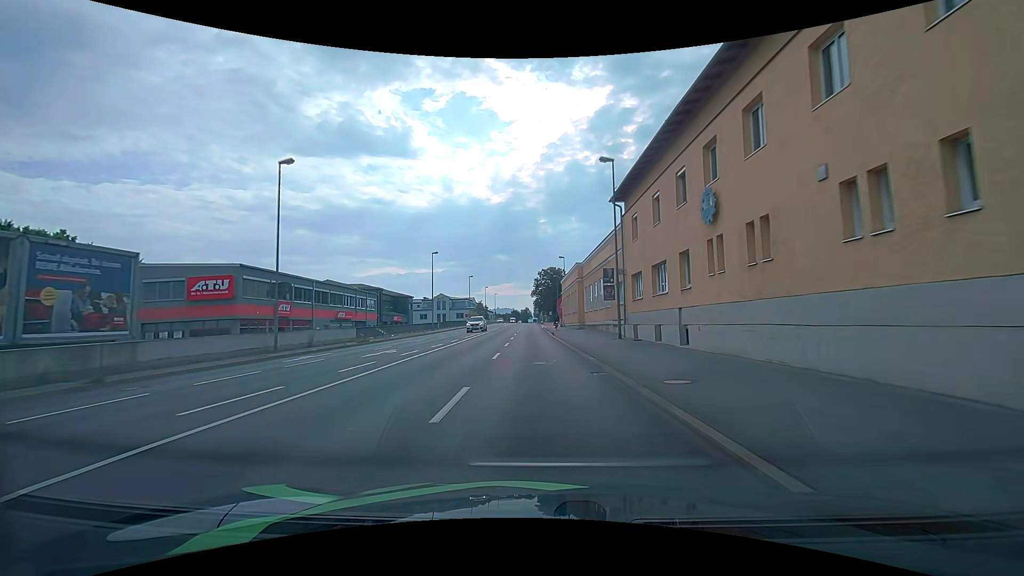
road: primary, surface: asphalt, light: Day
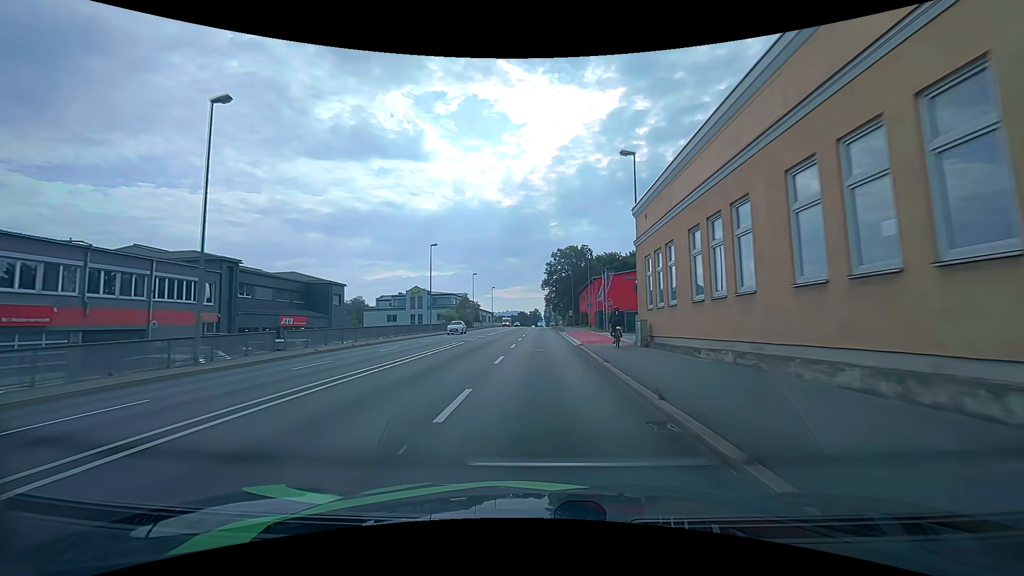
(-0.7, +46.9) m; -1°
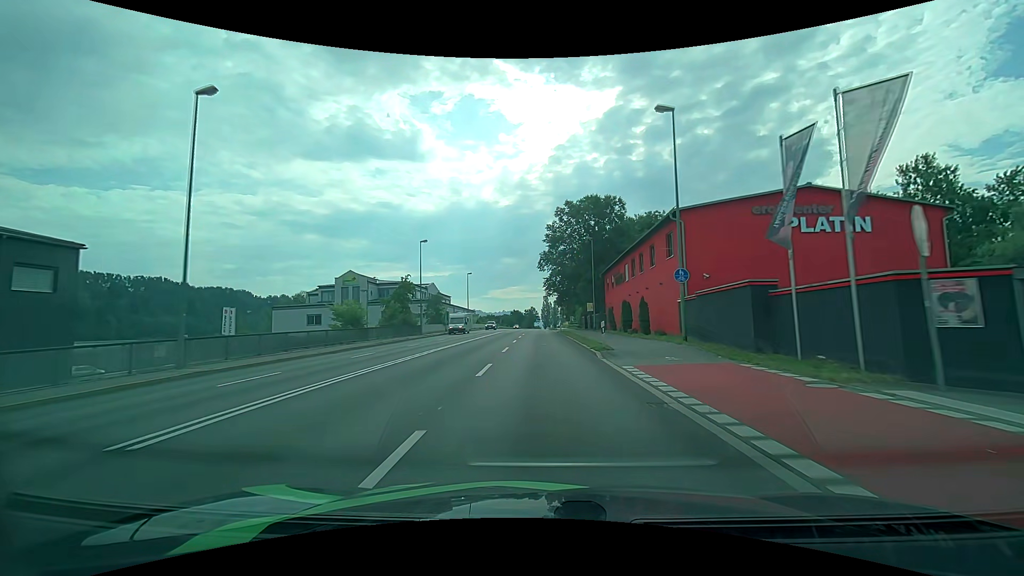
(0.0, +39.9) m; 0°
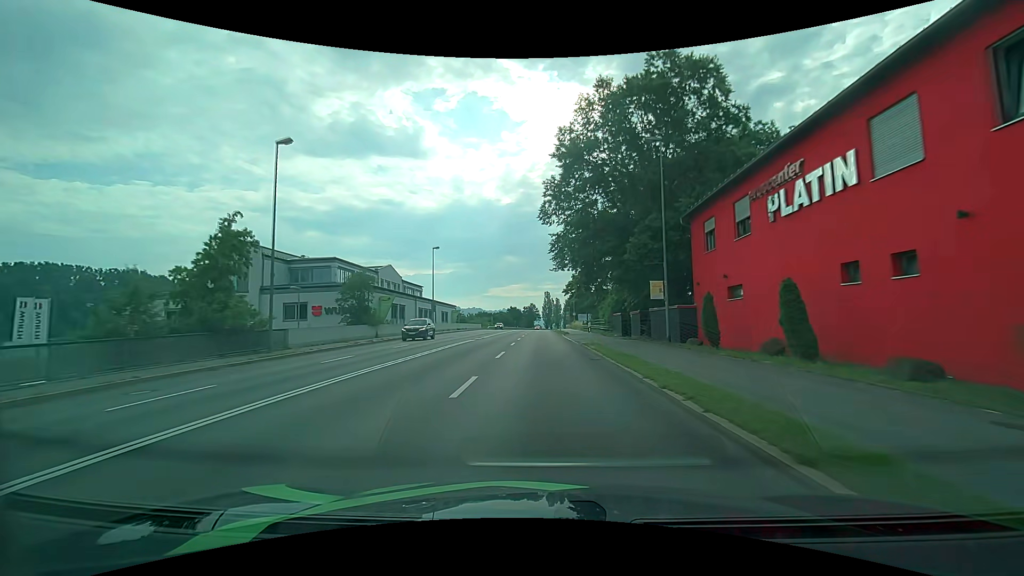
(-0.1, +30.5) m; 0°
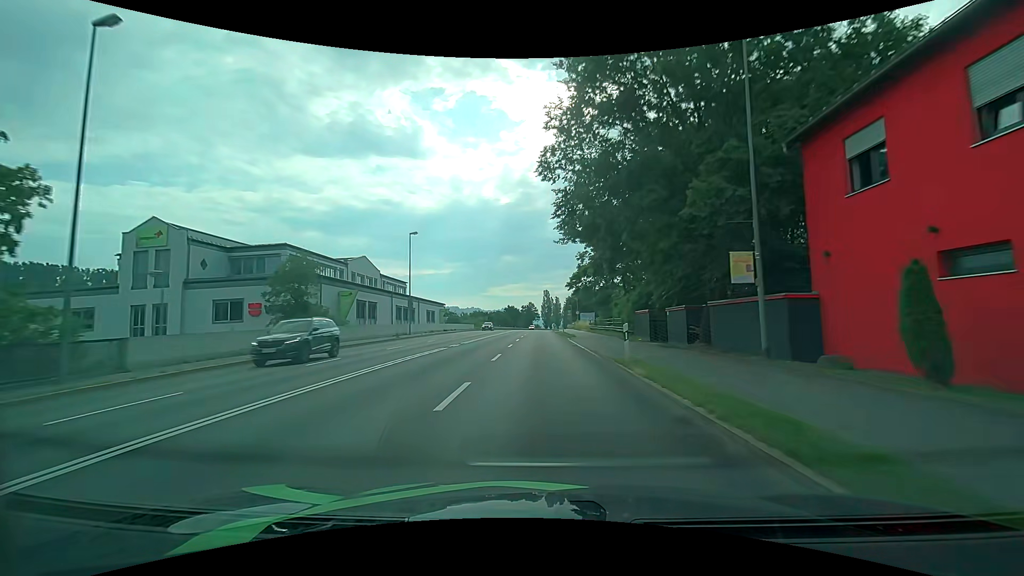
(0.0, +10.2) m; 0°
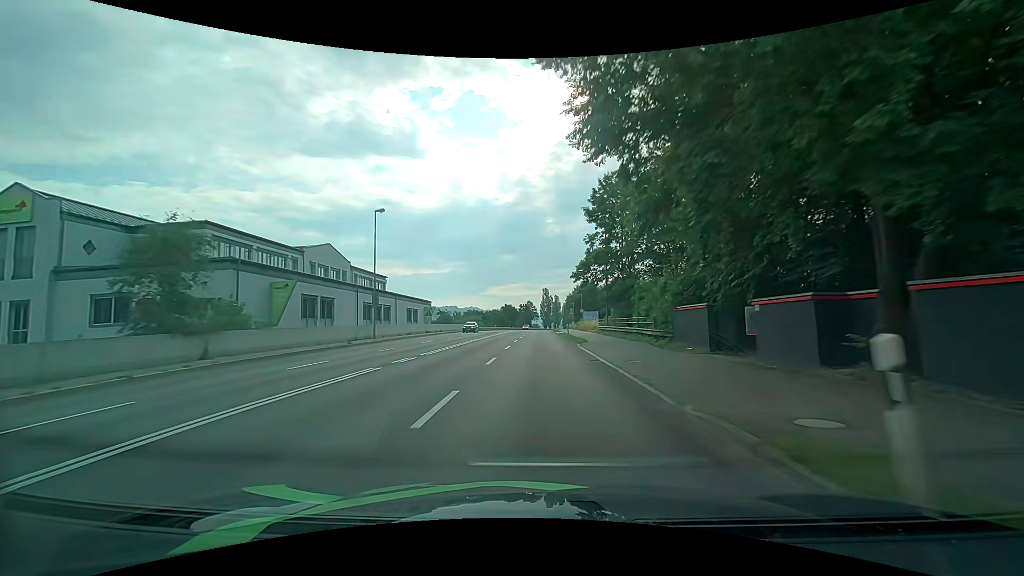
(0.0, +10.3) m; 0°
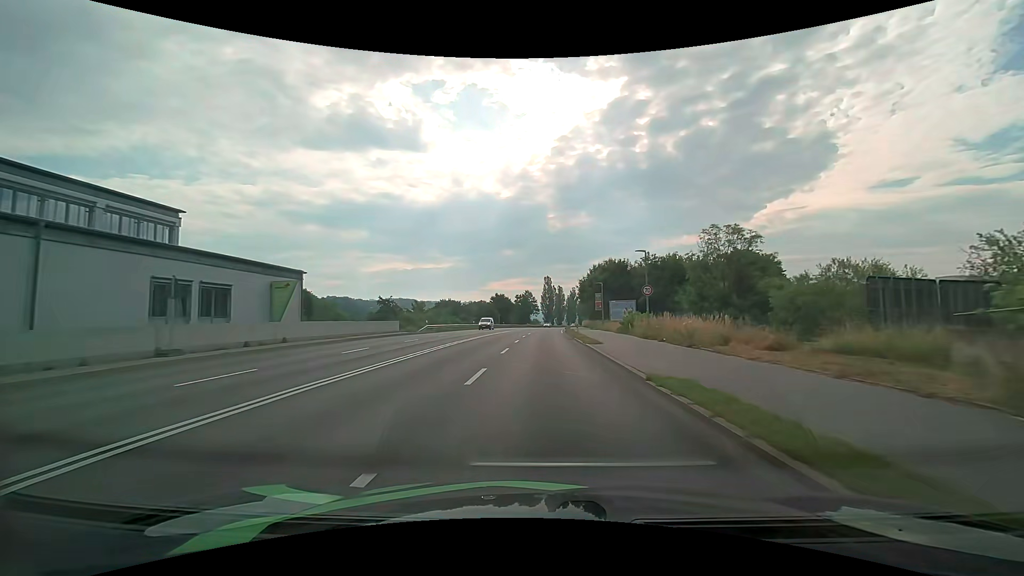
(-0.2, +41.4) m; 0°
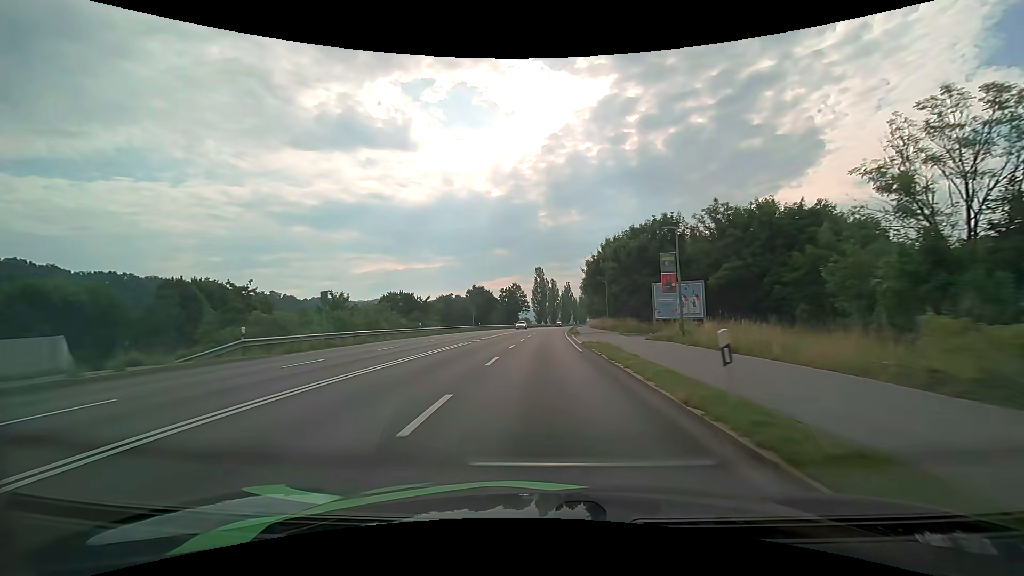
(+0.2, +31.5) m; +1°
(0, +10) (0, +20) (0, +30) (+1, +40) (+1, +50) (+1, +60) (+2, +70) (+3, +80) (+4, +90) (+4, +100) m
